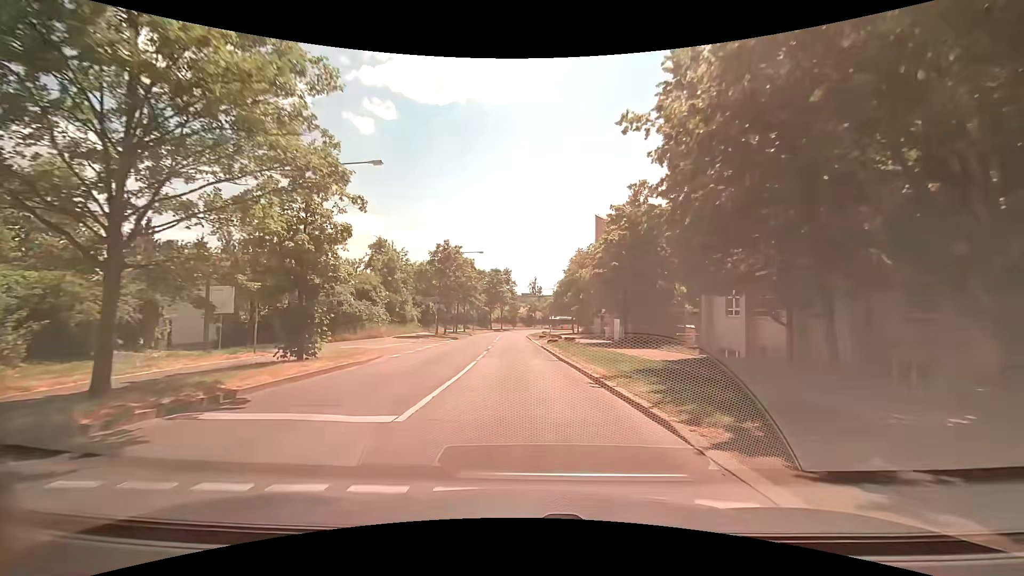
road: tertiary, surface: asphalt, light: Day
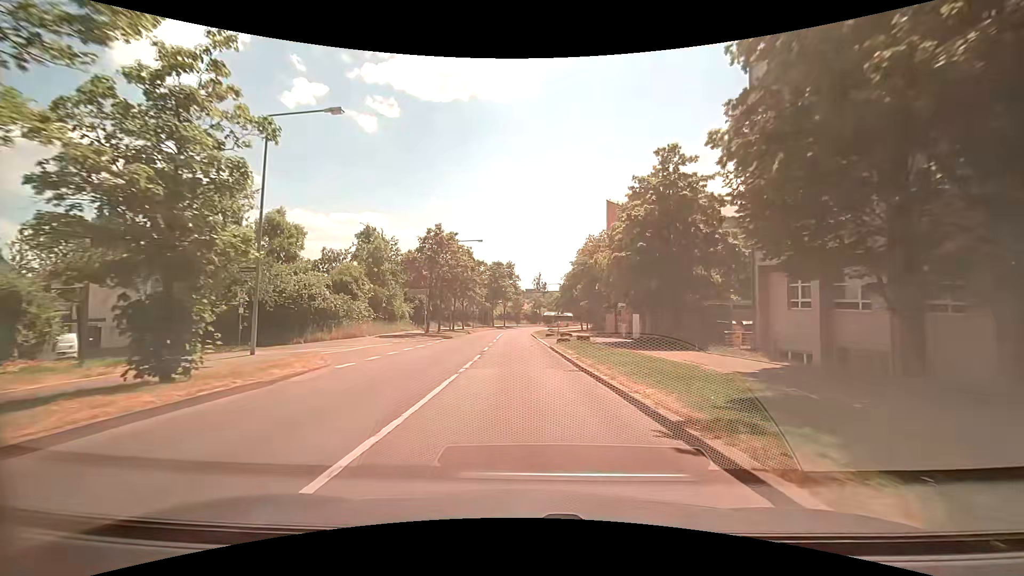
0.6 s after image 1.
(0.0, +6.5) m; -1°
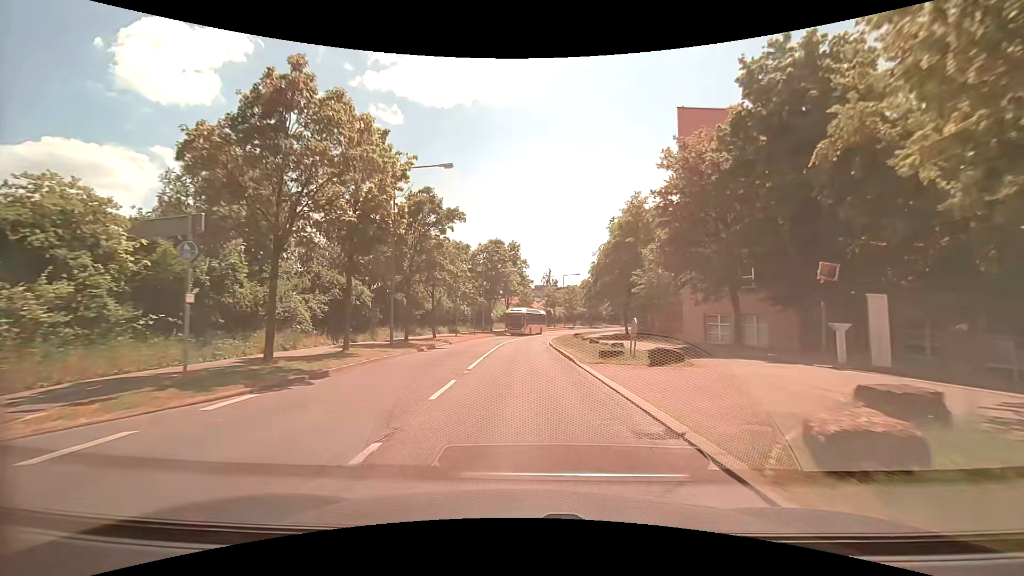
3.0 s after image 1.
(-0.3, +27.5) m; -1°
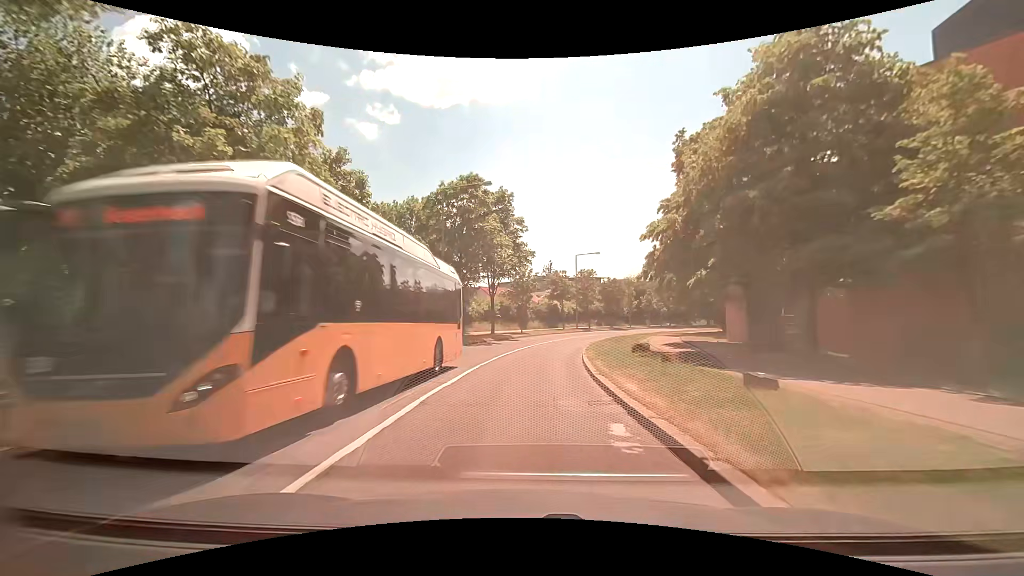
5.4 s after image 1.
(0.0, +27.8) m; 0°
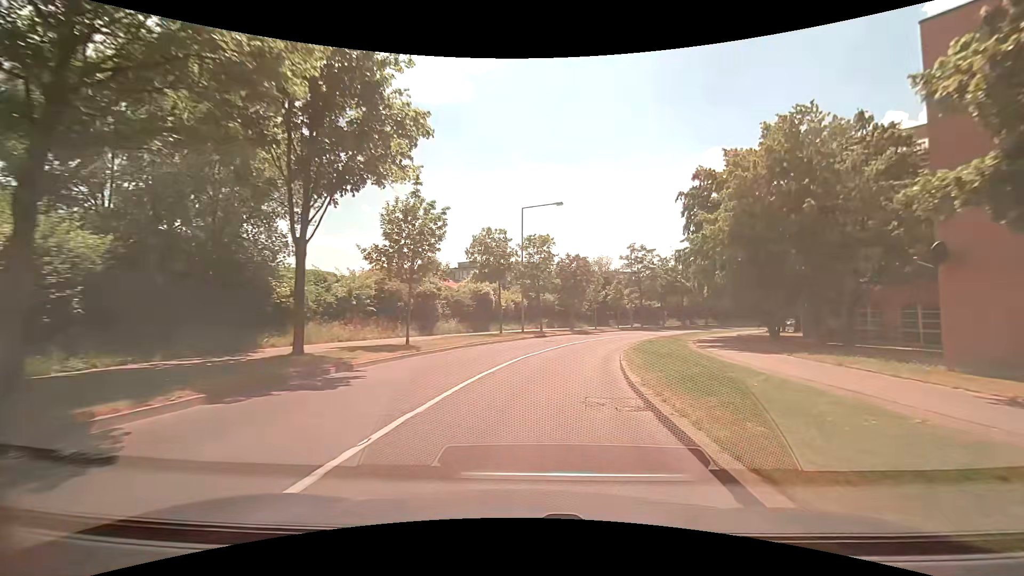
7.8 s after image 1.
(+1.5, +28.0) m; +7°
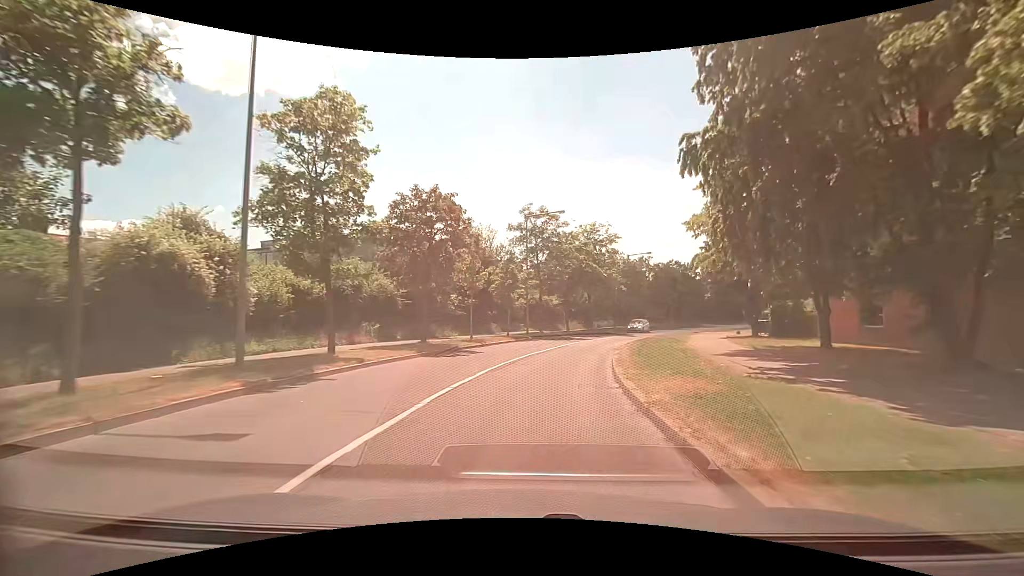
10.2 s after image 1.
(+3.3, +25.7) m; +14°
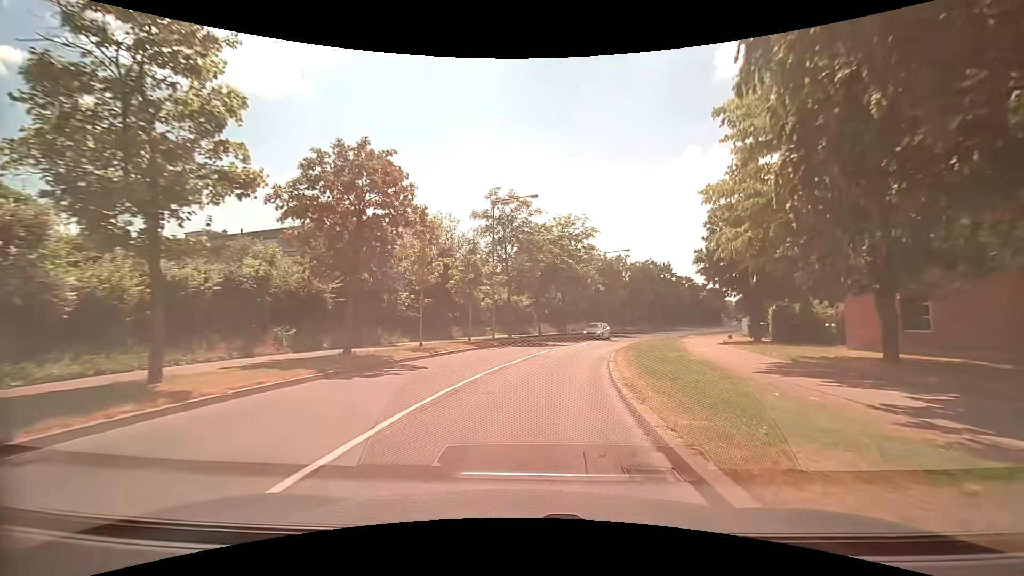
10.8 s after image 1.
(+0.2, +6.2) m; +4°
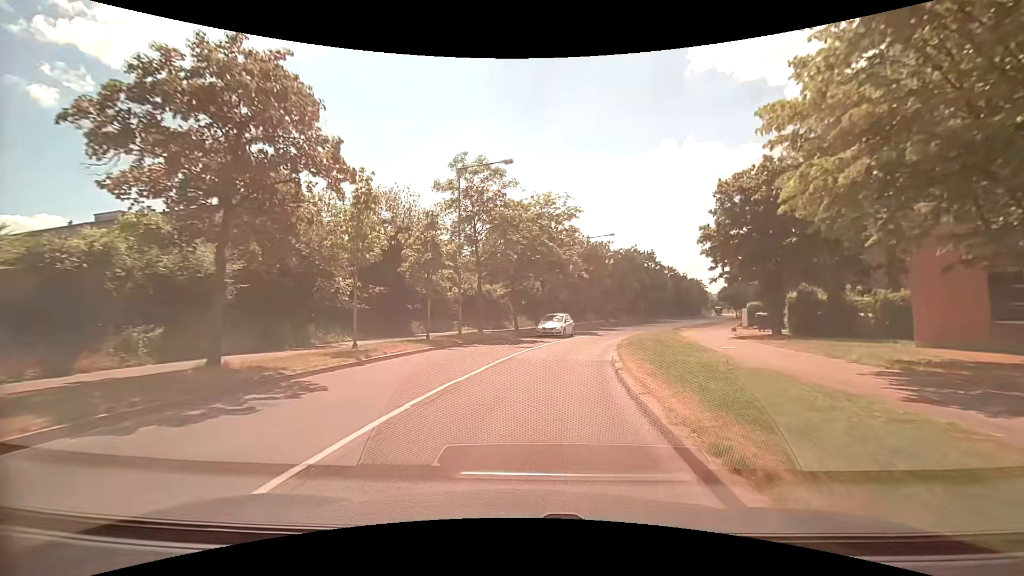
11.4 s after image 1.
(+0.1, +6.2) m; +2°
(0, +10) (+2, +20) (+4, +30) (+7, +39) (+11, +48) (+16, +57) (+20, +66) (+25, +75) (+29, +84) (+34, +93) m
